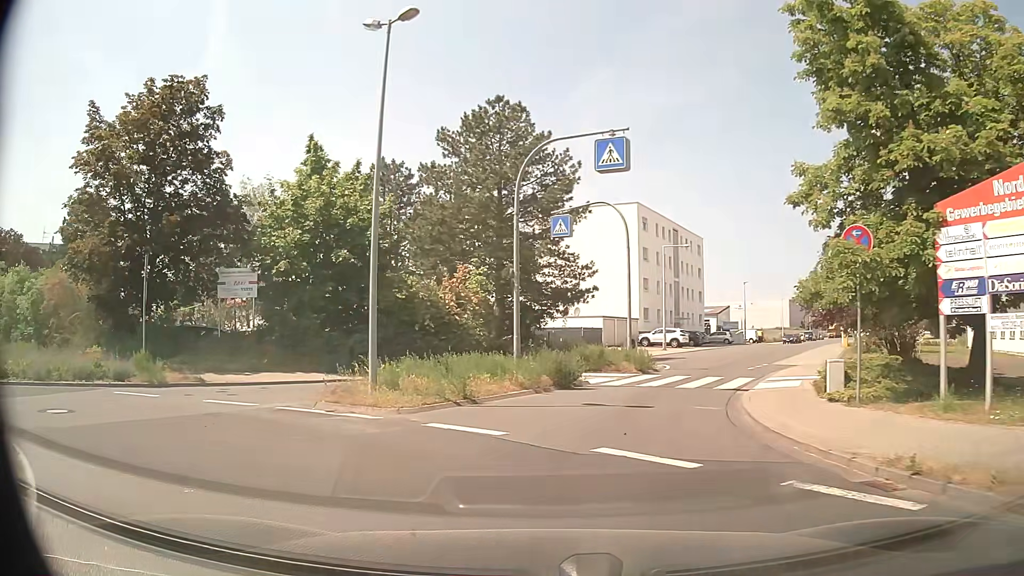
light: Day
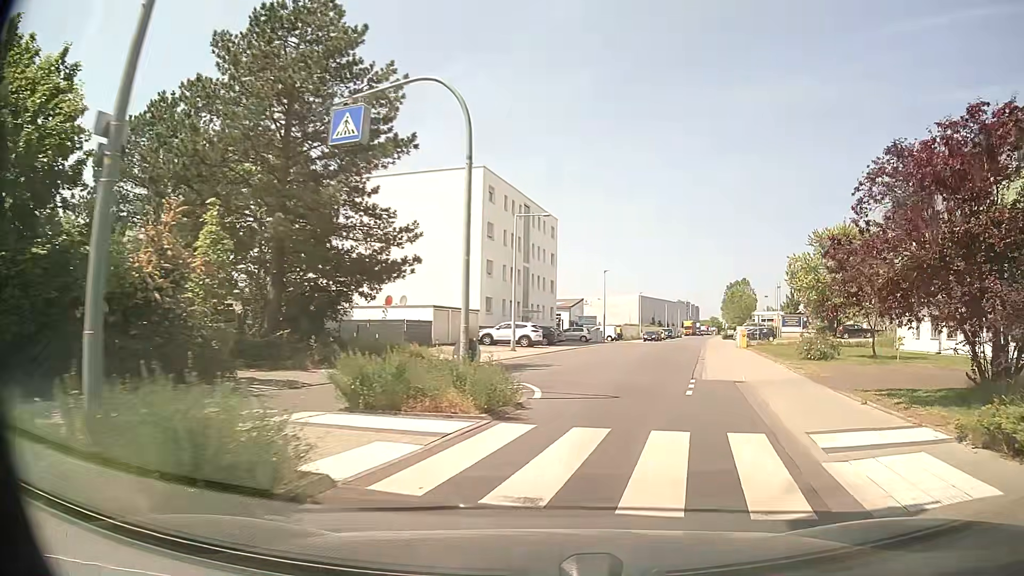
(+1.0, +12.3) m; +12°
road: unclassified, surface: asphalt
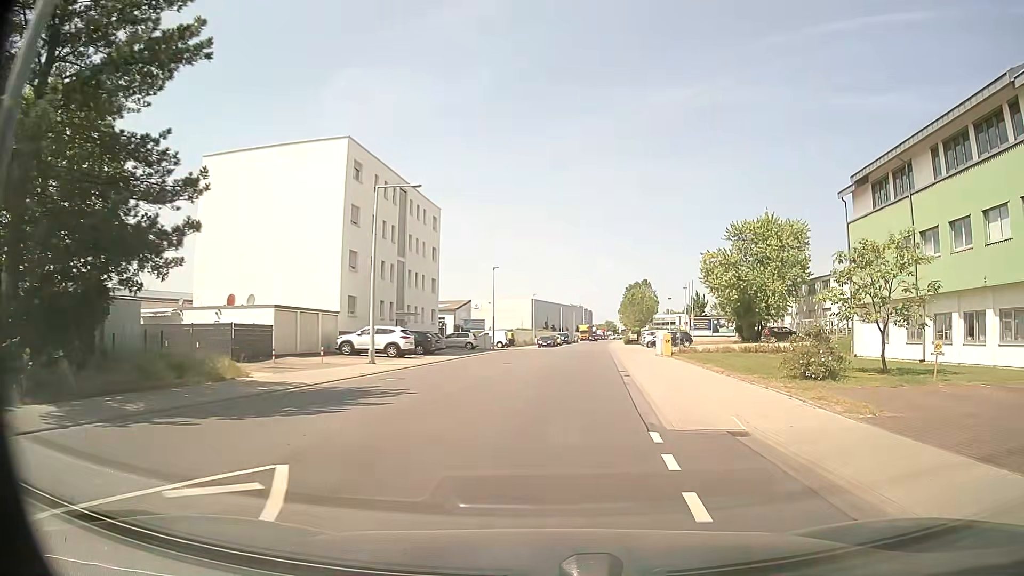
(+1.0, +9.4) m; +10°
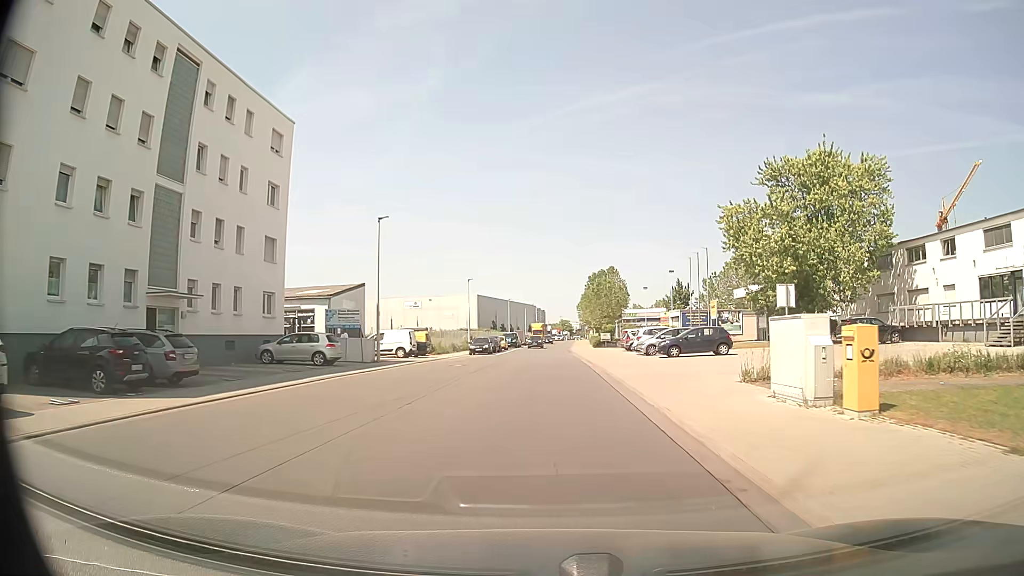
(+1.6, +28.5) m; +4°
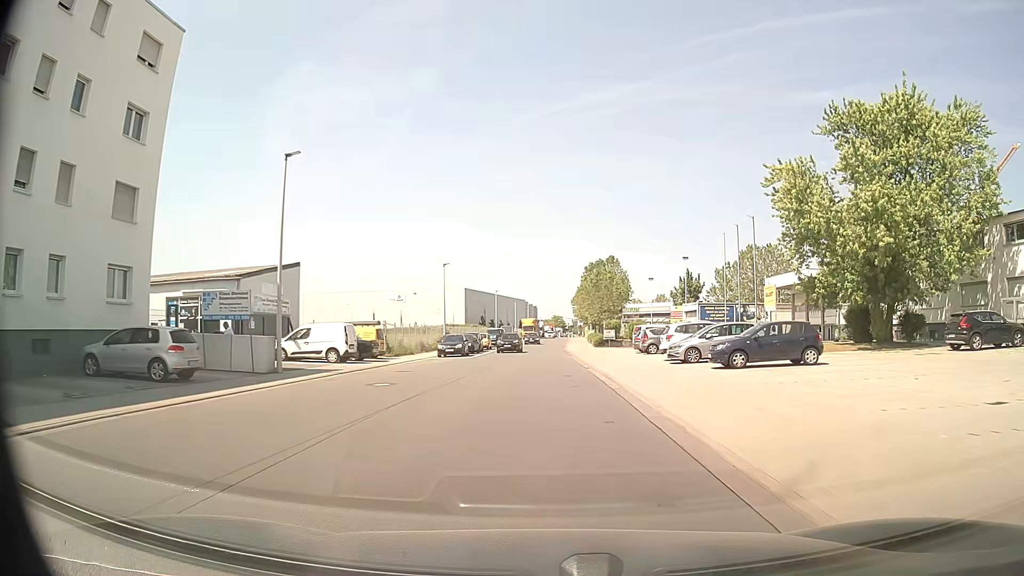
(+0.1, +13.1) m; +1°
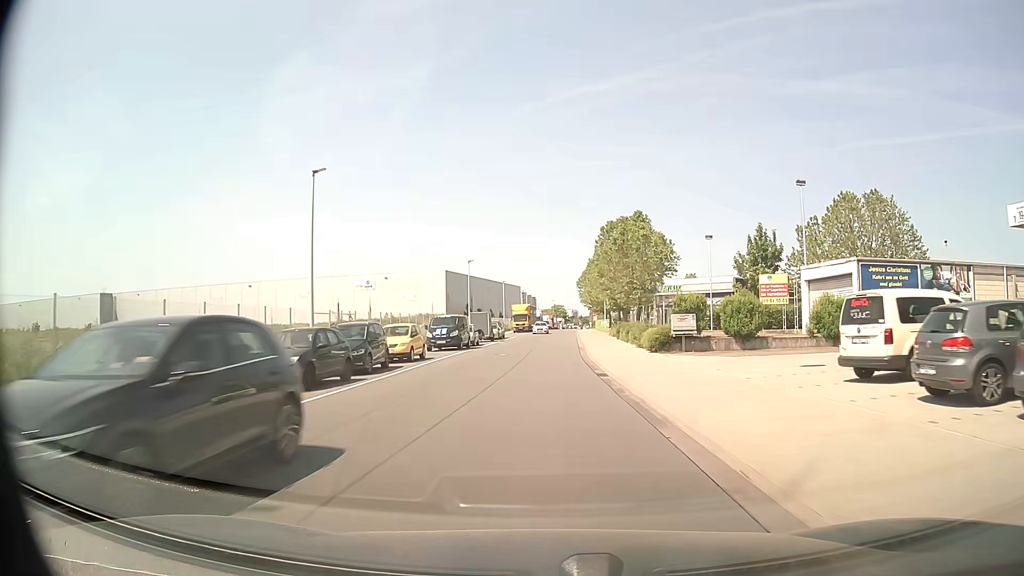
(+0.3, +35.3) m; 0°
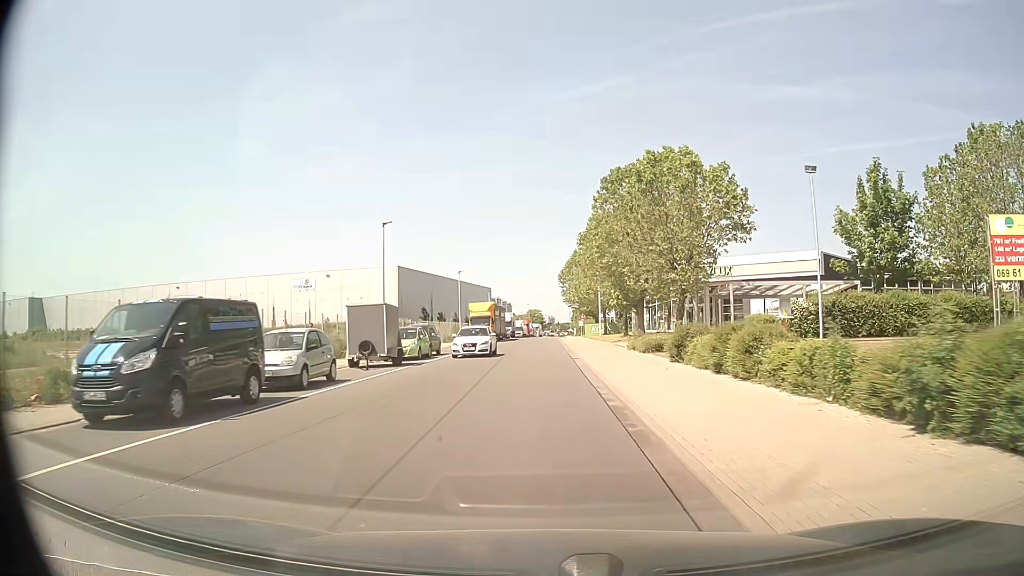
(+0.5, +28.7) m; +2°
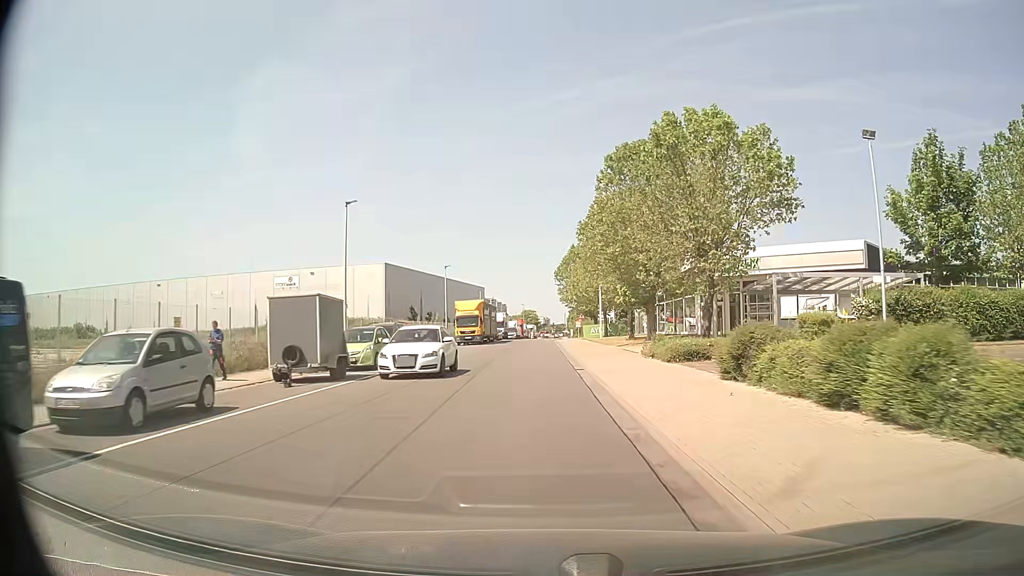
(0.0, +7.0) m; 0°
